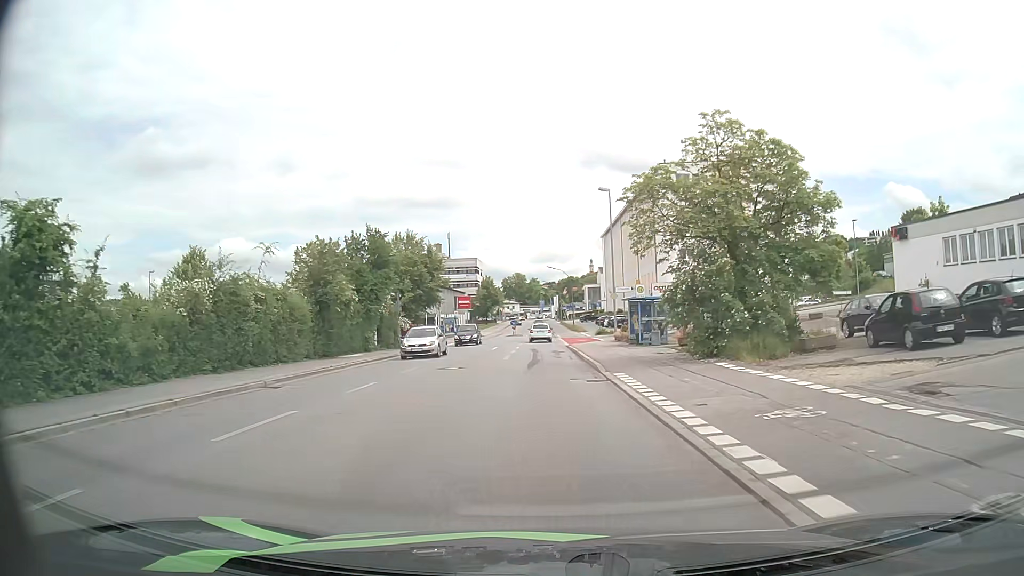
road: tertiary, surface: asphalt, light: Day
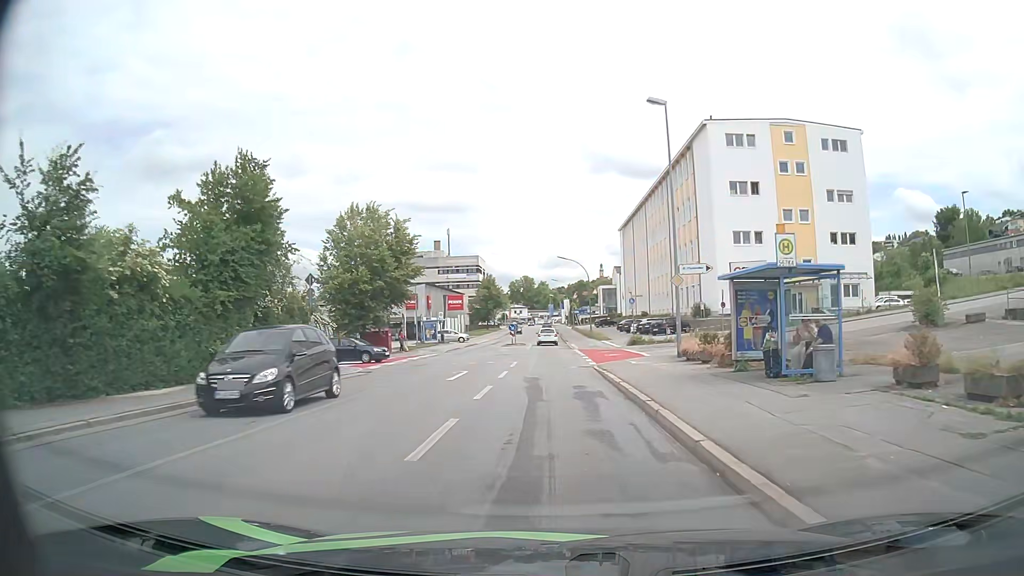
(-0.2, +19.4) m; -1°
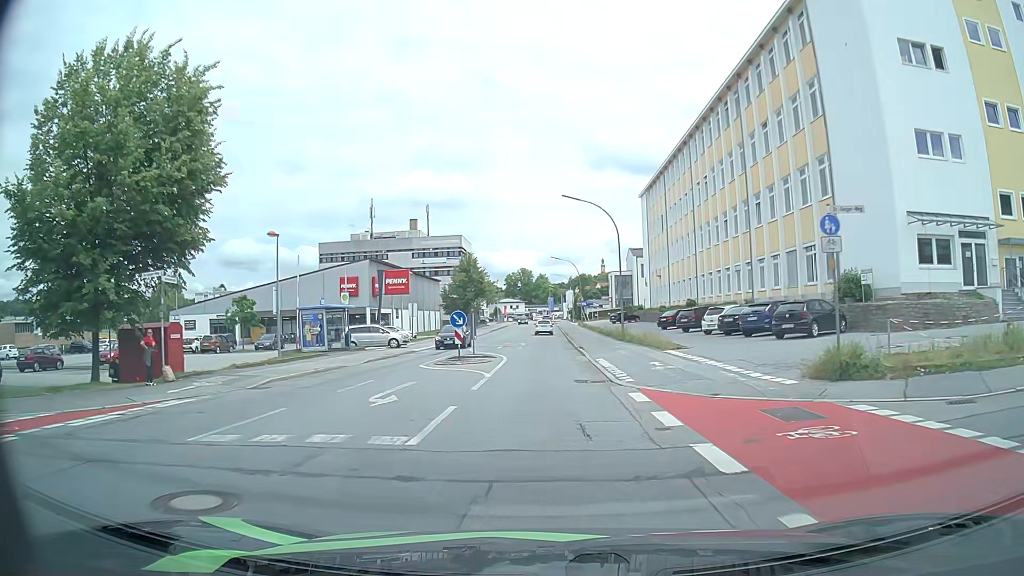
(+0.1, +32.3) m; 0°
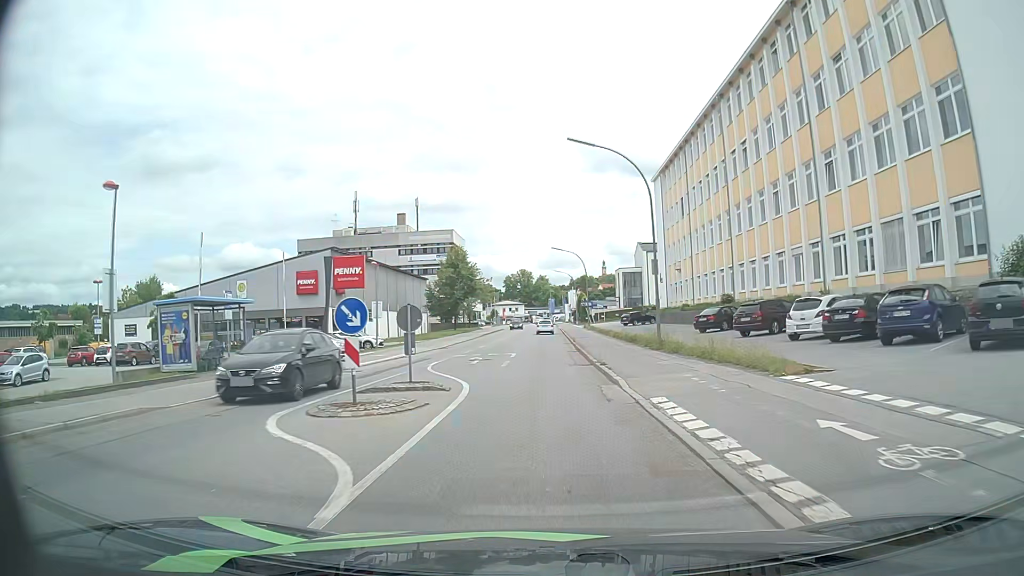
(0.0, +13.1) m; 0°
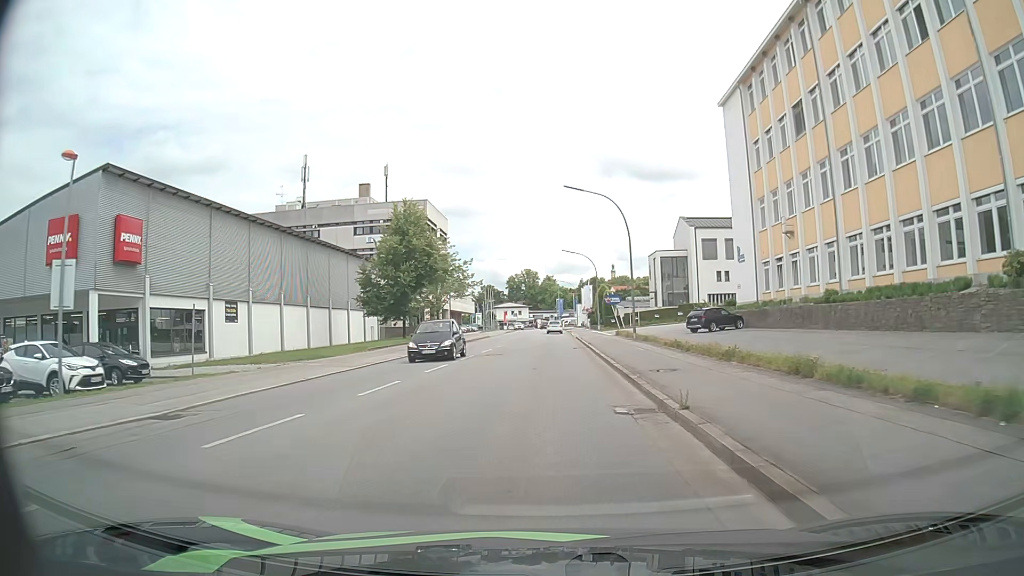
(-0.1, +34.2) m; -1°
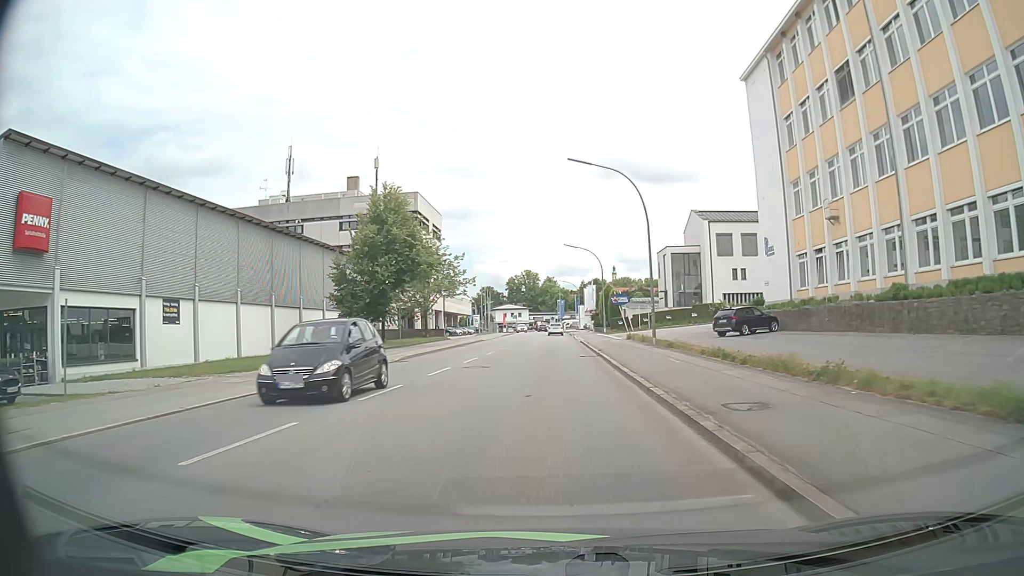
(0.0, +7.0) m; 0°
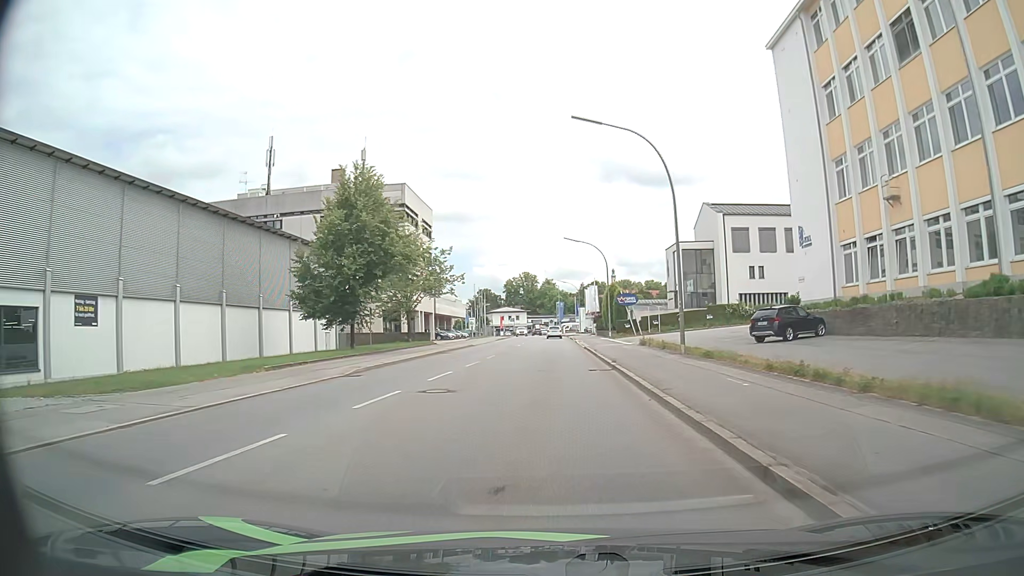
(0.0, +7.1) m; 0°
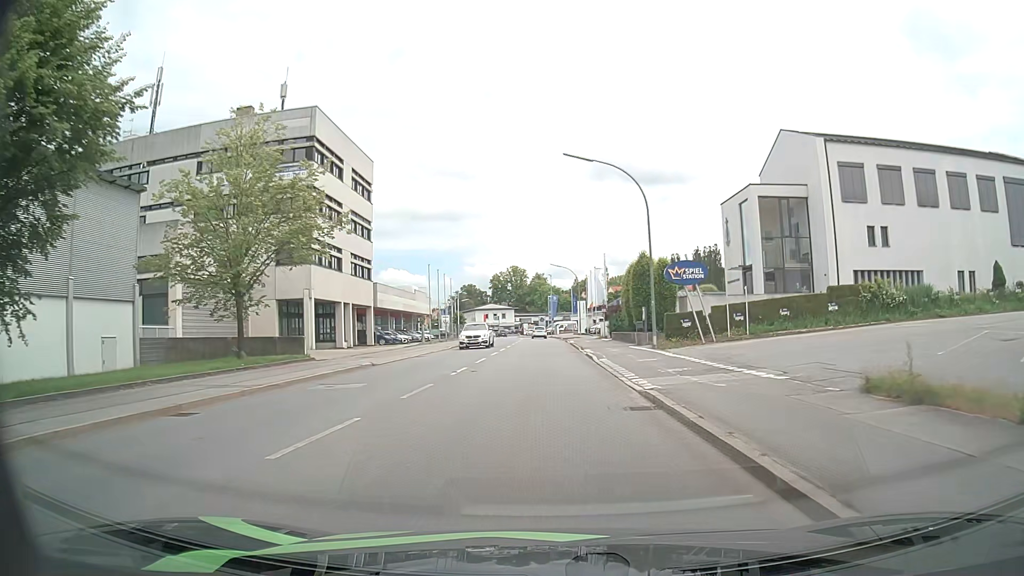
(+0.3, +29.0) m; +1°
(0, +10) (0, +20) (0, +30) (0, +40) (0, +50) (0, +60) (-1, +70) (-1, +80) (-2, +90) (-3, +100) m
